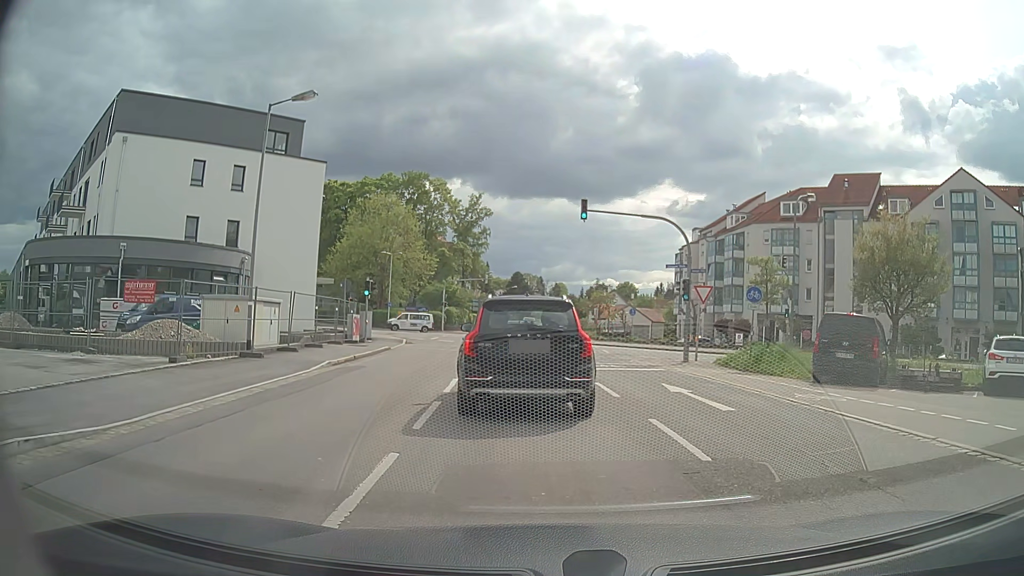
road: secondary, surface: asphalt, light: Day
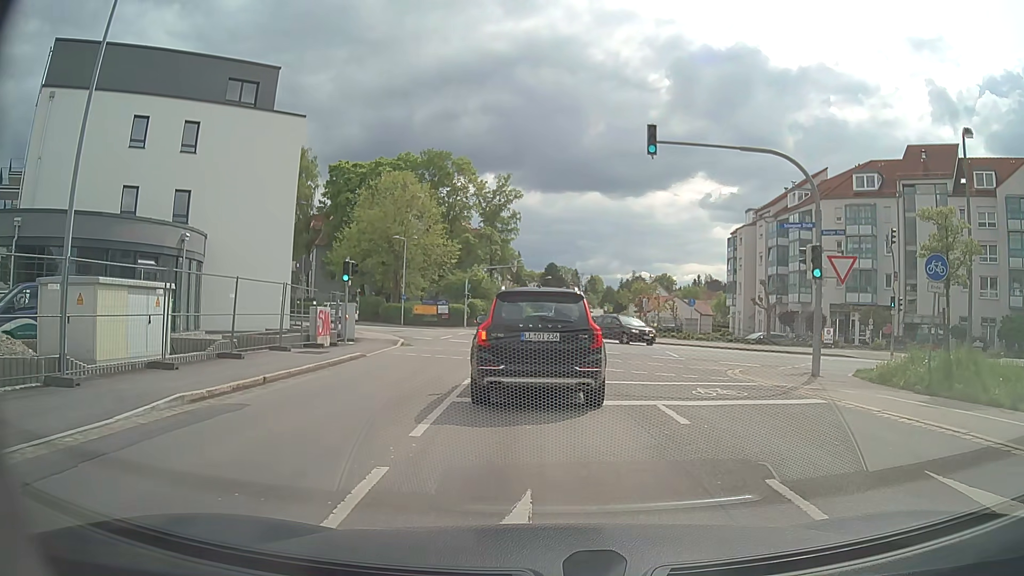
(-0.2, +10.2) m; -2°
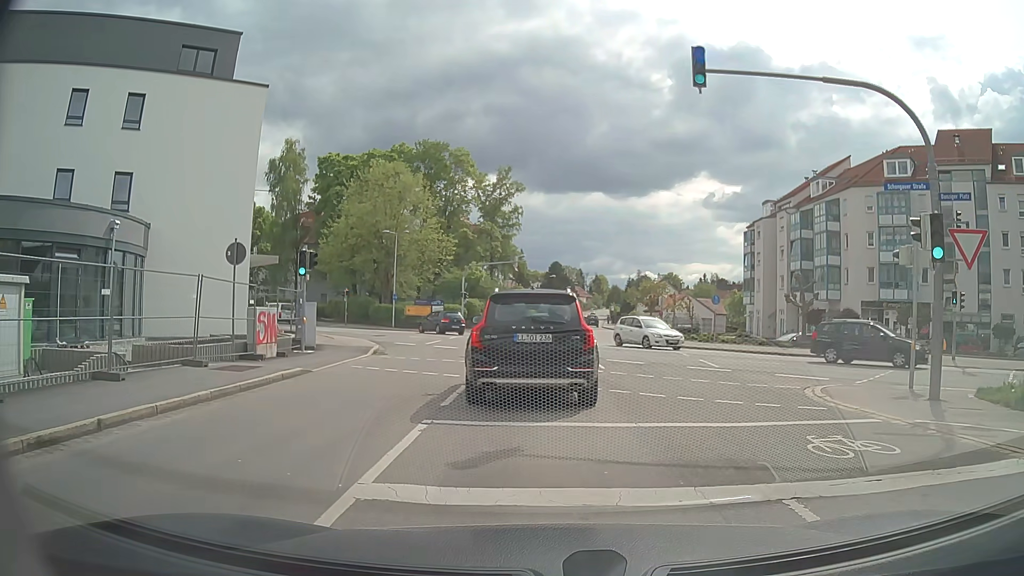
(-0.1, +5.5) m; -1°
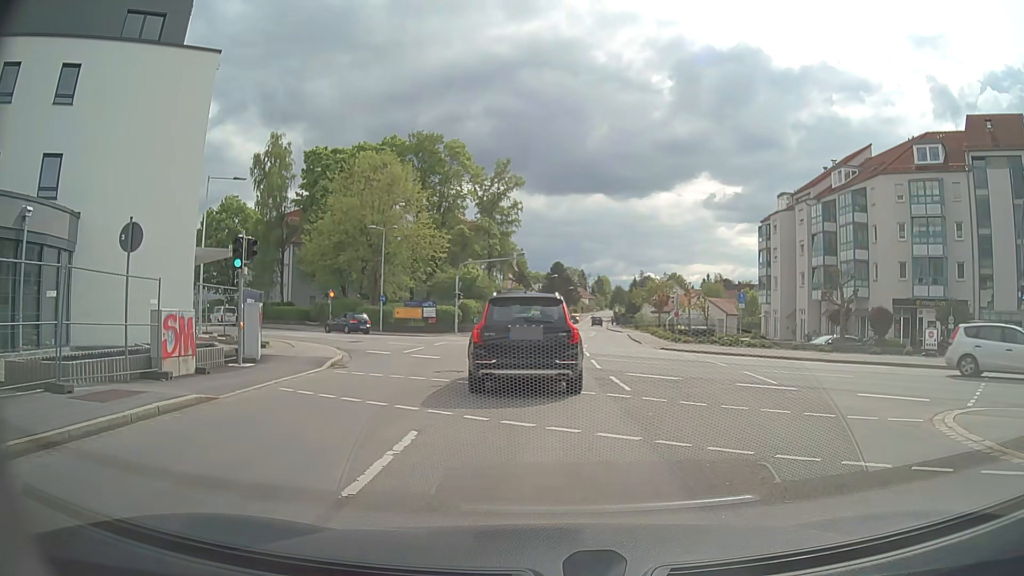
(0.0, +5.1) m; 0°
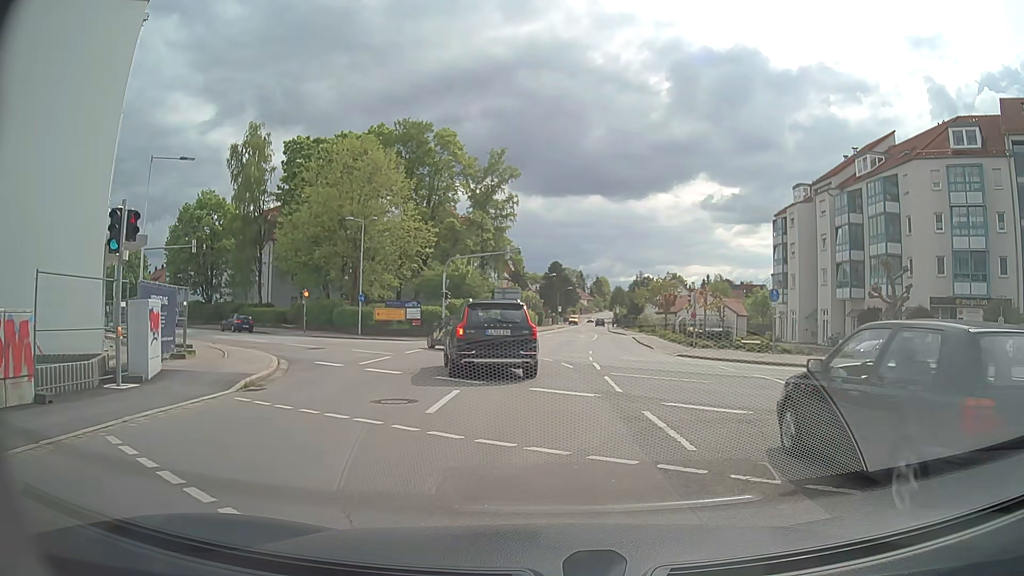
(0.0, +5.9) m; 0°
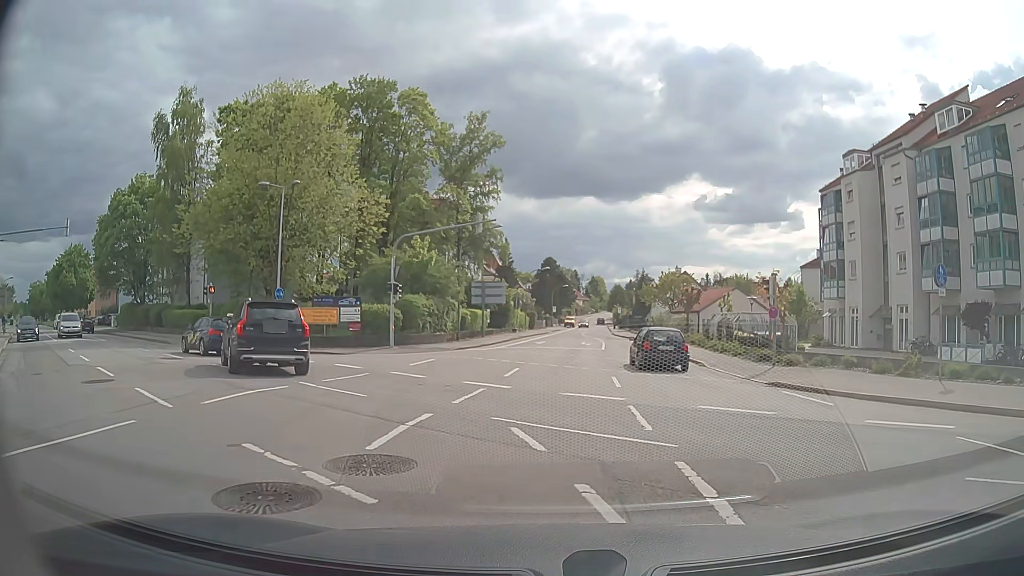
(+0.1, +14.5) m; +1°
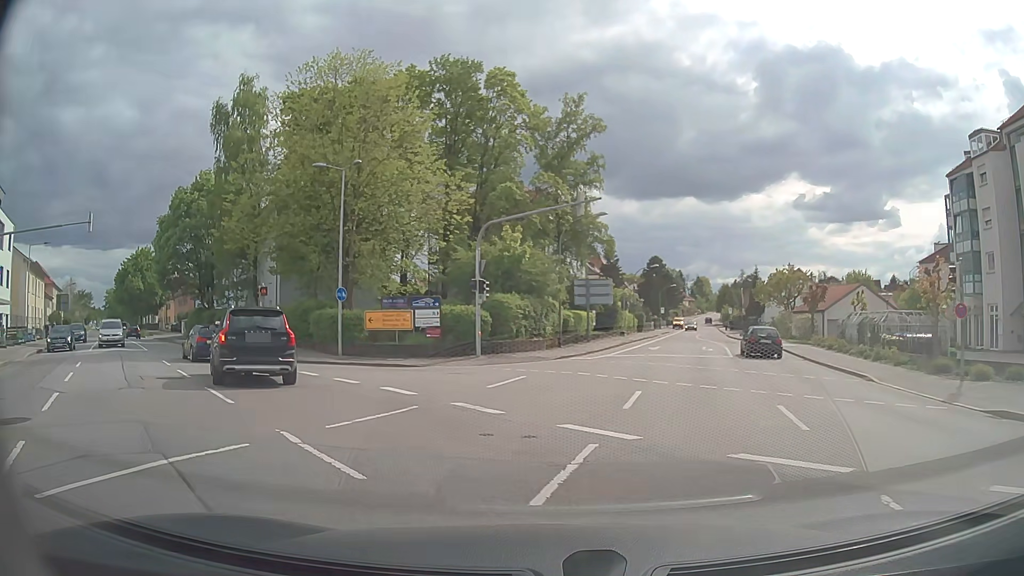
(-0.3, +5.9) m; -6°
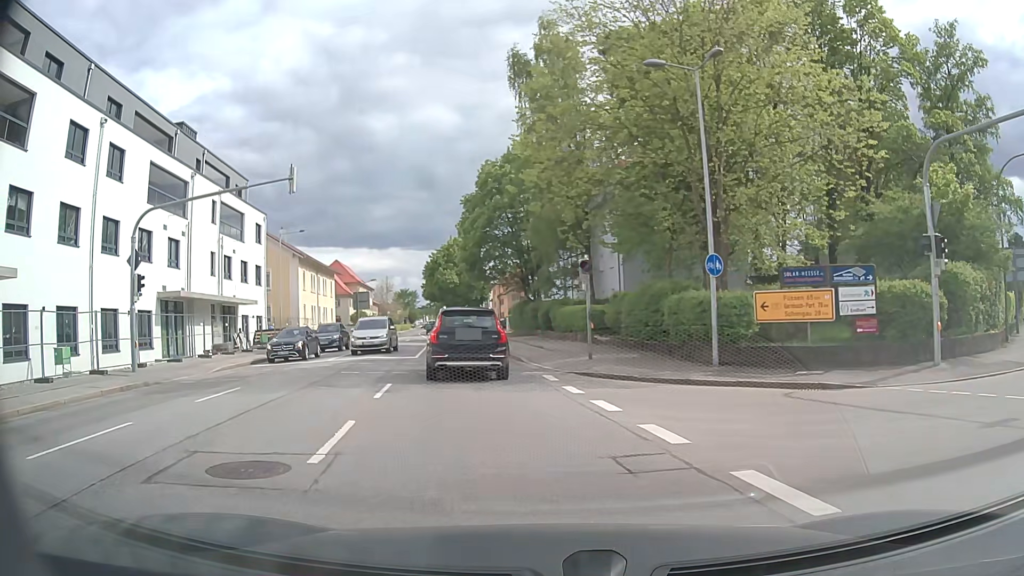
(-3.6, +11.1) m; -33°
(-1, +10) (-2, +20) (-3, +30) (-5, +40) (-6, +50) (-8, +59) (-10, +69) (-12, +79) (-14, +89) (-16, +99) m
